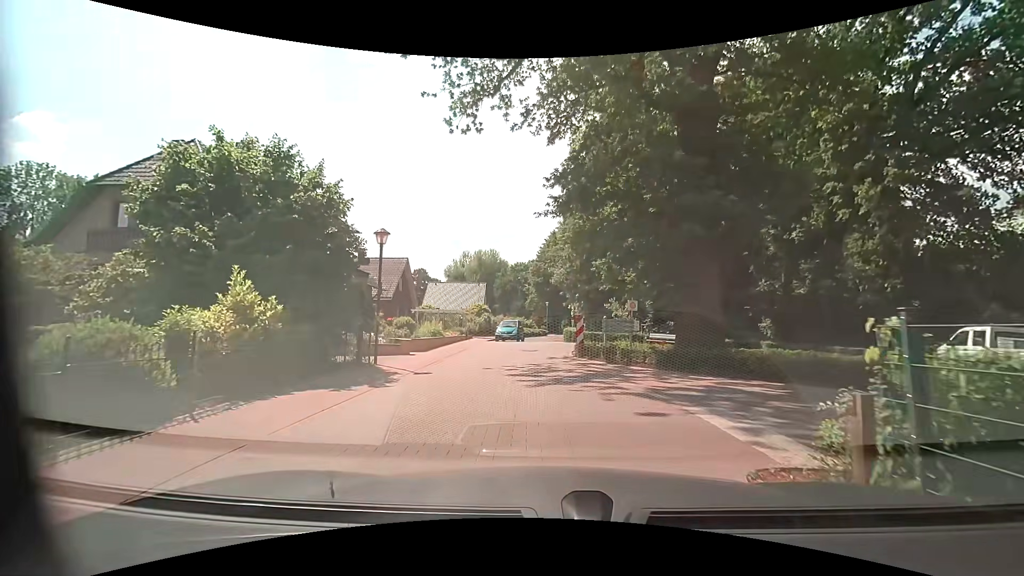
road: residential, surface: asphalt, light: Day
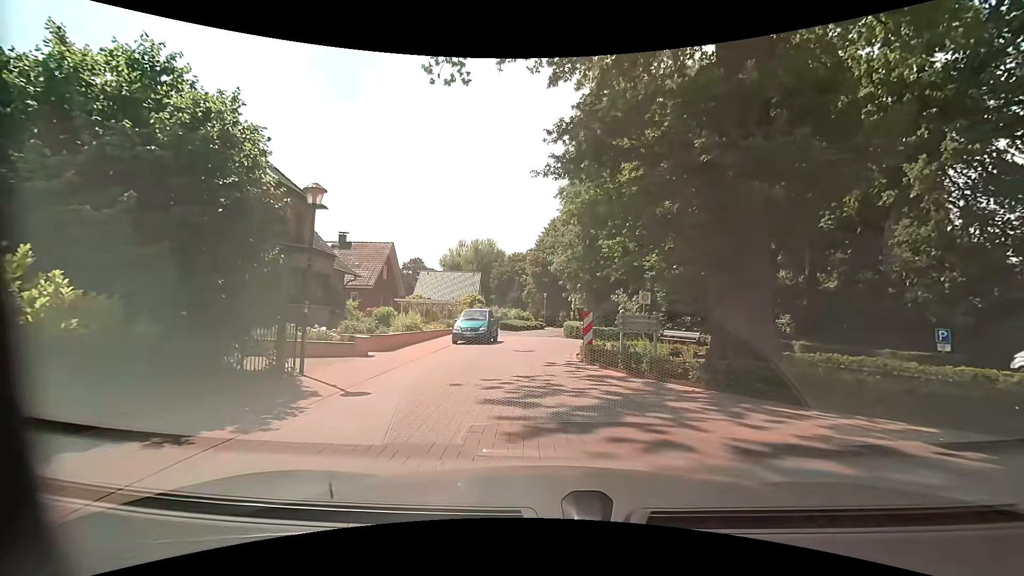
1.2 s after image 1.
(-0.1, +4.2) m; -1°
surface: paving_stones
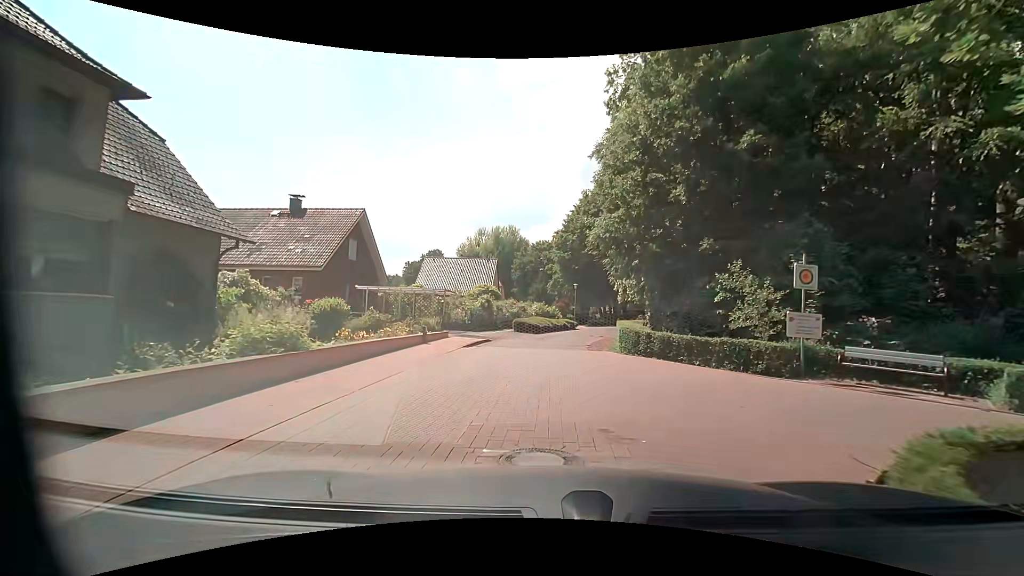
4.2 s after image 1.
(-0.2, +13.9) m; -3°
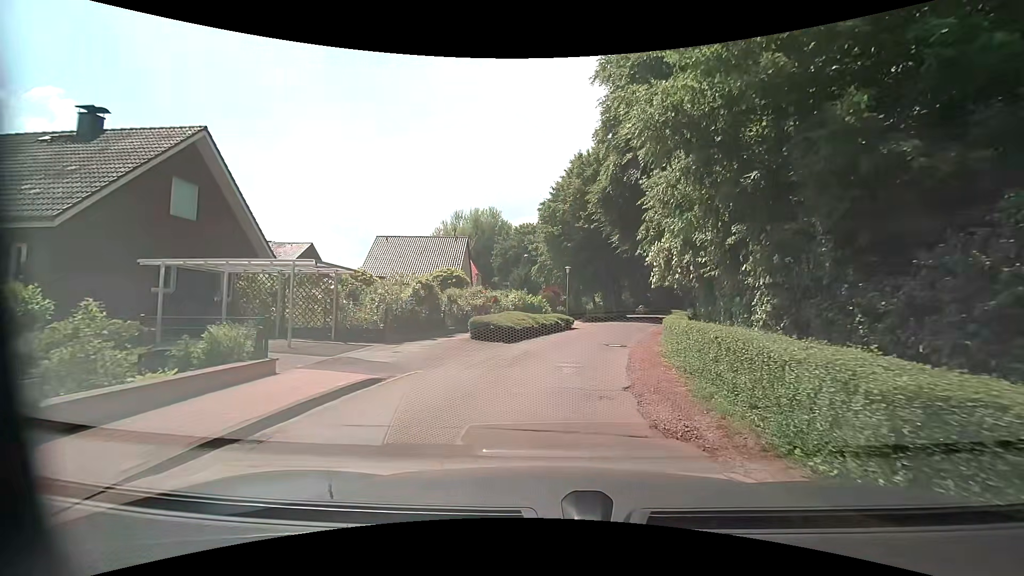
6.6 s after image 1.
(+0.4, +13.8) m; +3°
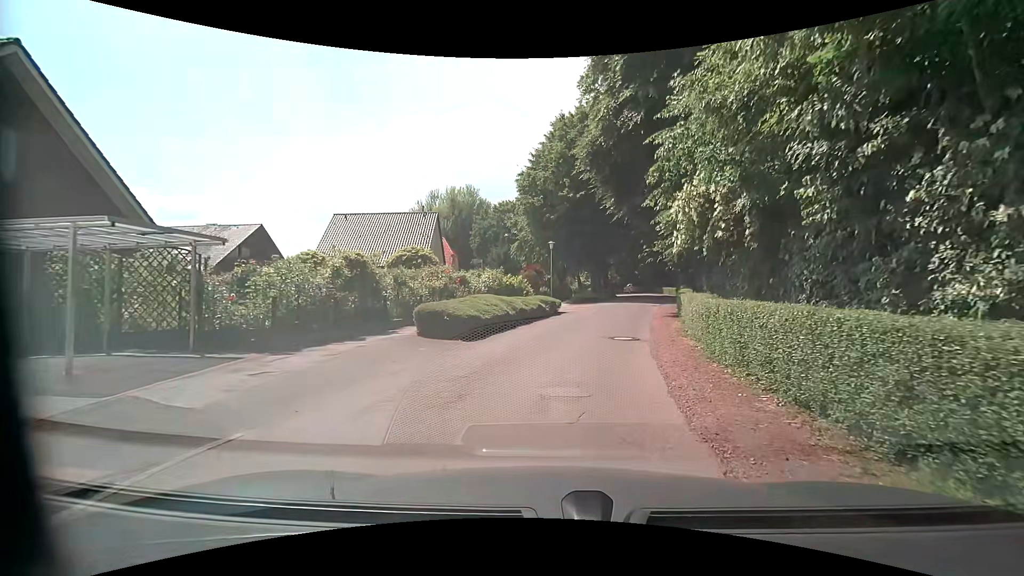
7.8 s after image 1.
(0.0, +5.5) m; 0°
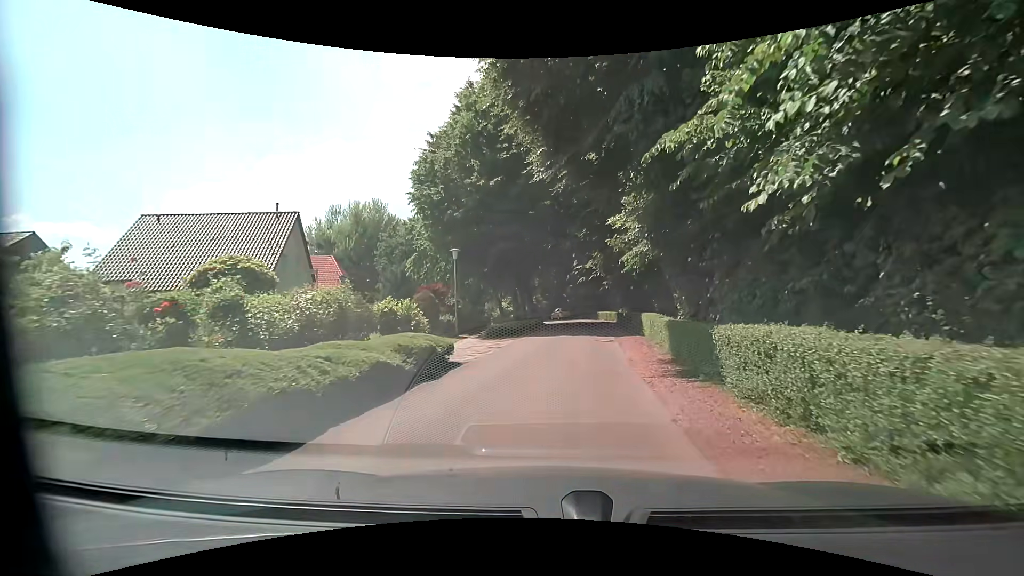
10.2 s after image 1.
(+1.4, +12.5) m; +8°
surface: asphalt
